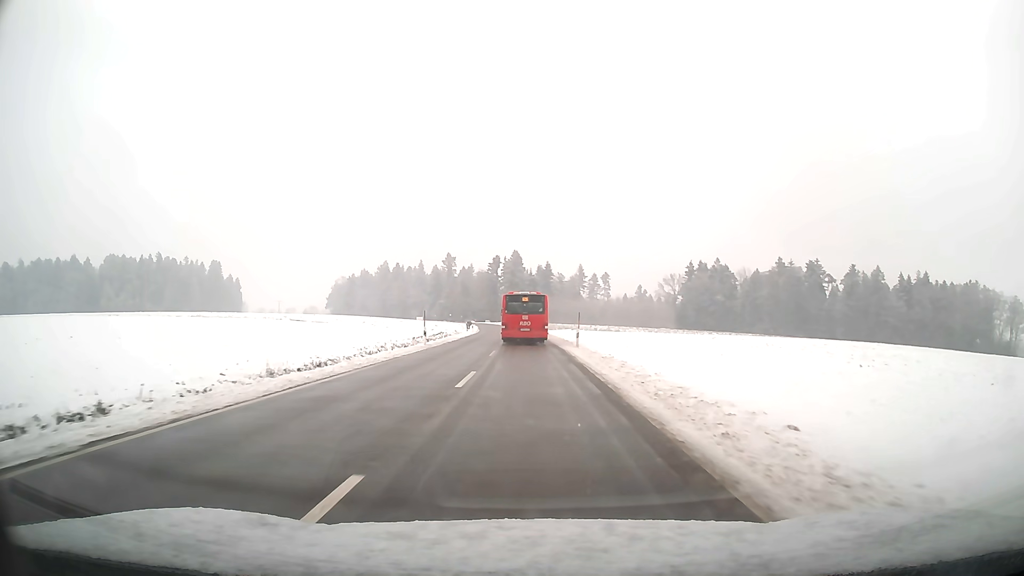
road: tertiary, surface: asphalt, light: Day
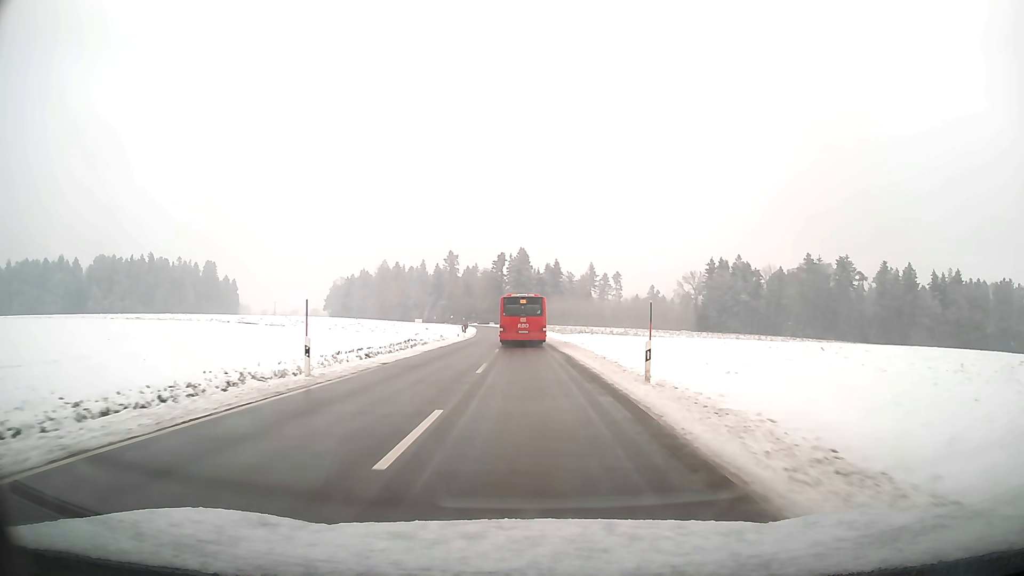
(-0.1, +19.5) m; -1°
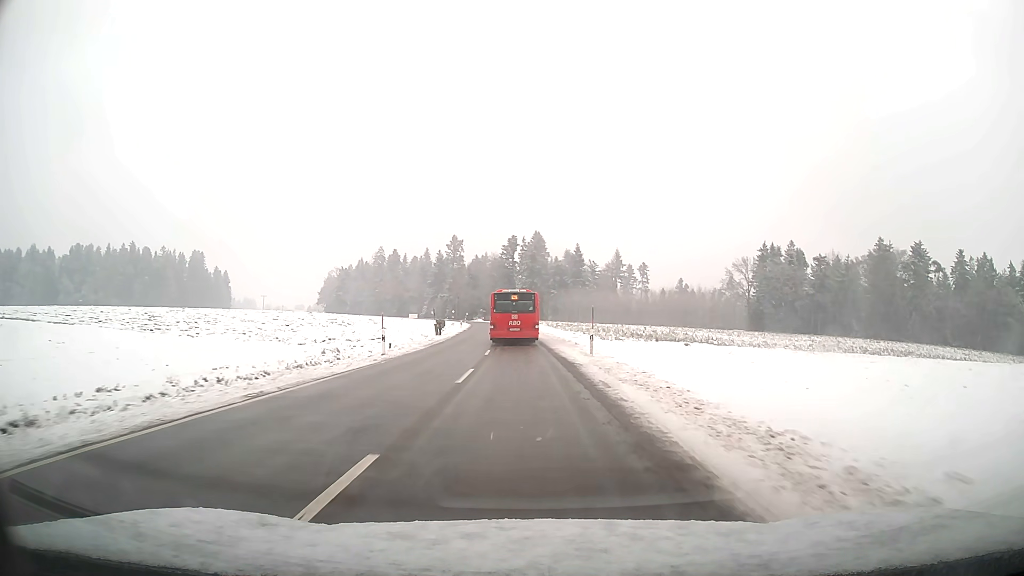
(-0.5, +39.5) m; -1°
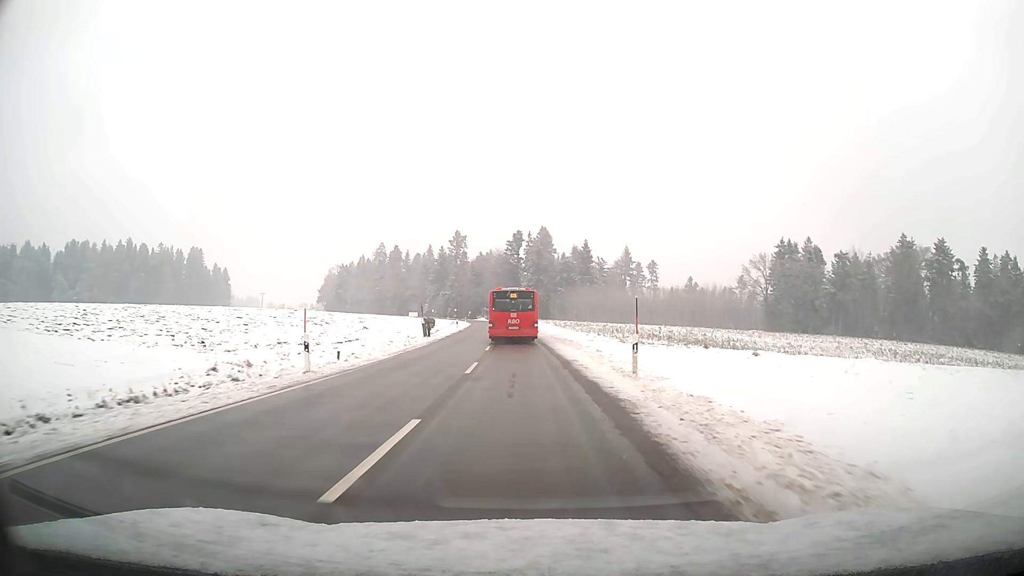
(0.0, +9.5) m; 0°
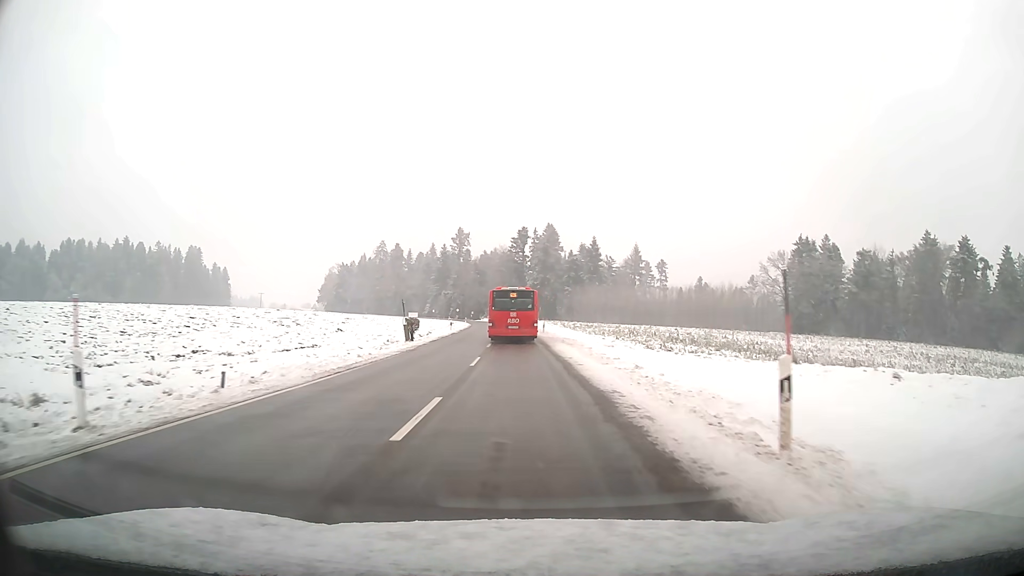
(0.0, +9.3) m; 0°
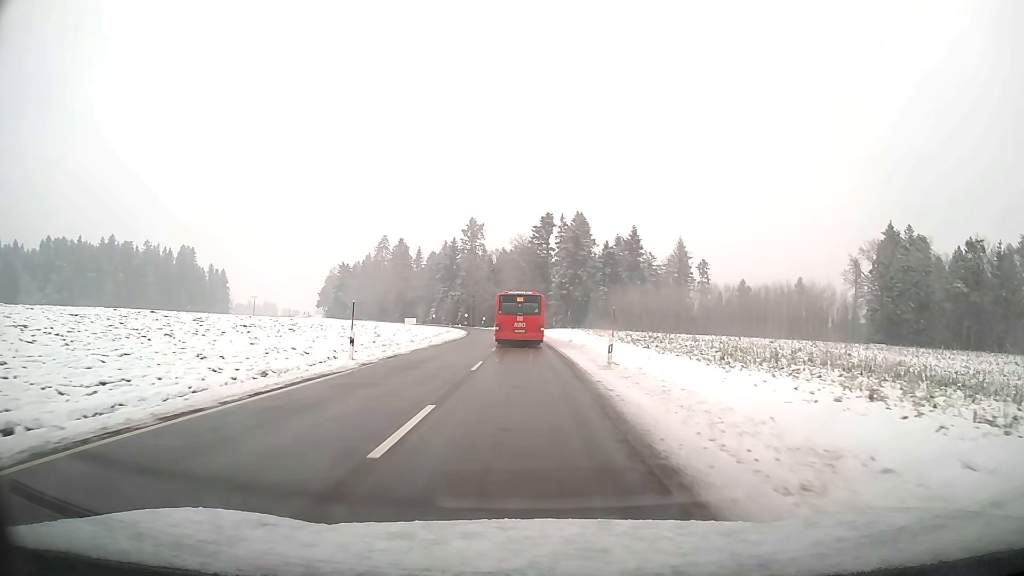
(-0.6, +36.8) m; -2°
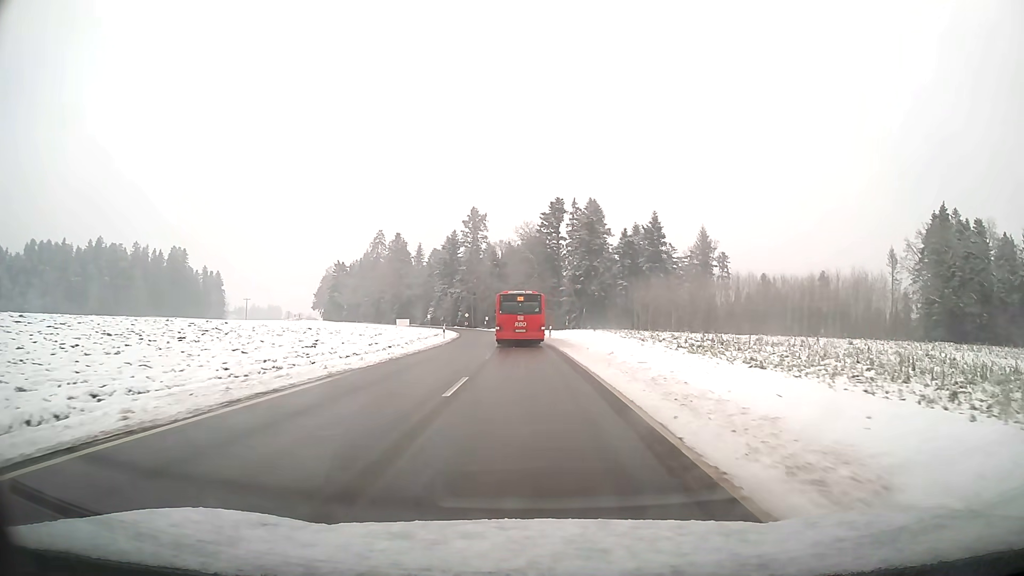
(-0.1, +18.4) m; -1°
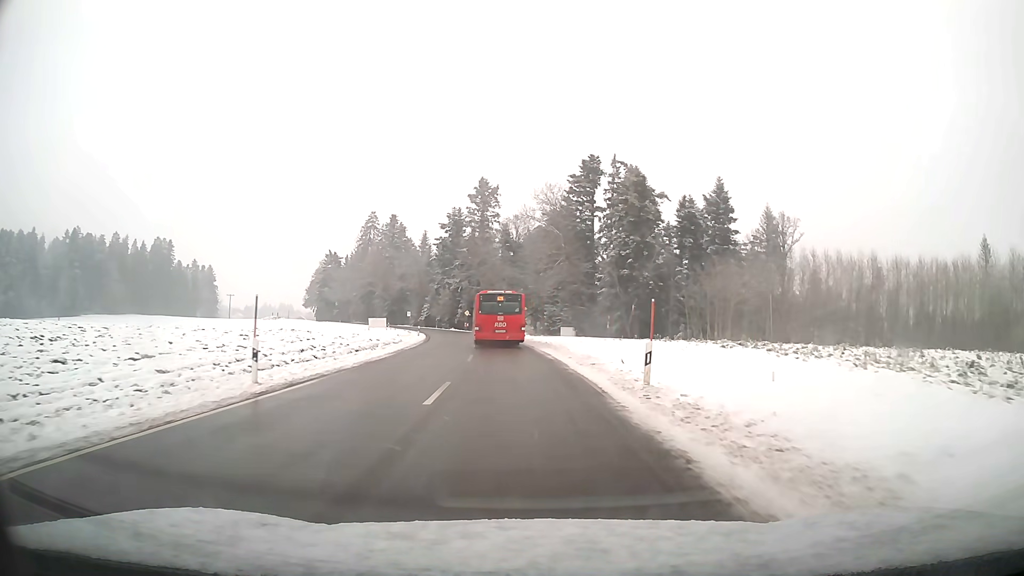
(-0.6, +36.9) m; -2°
